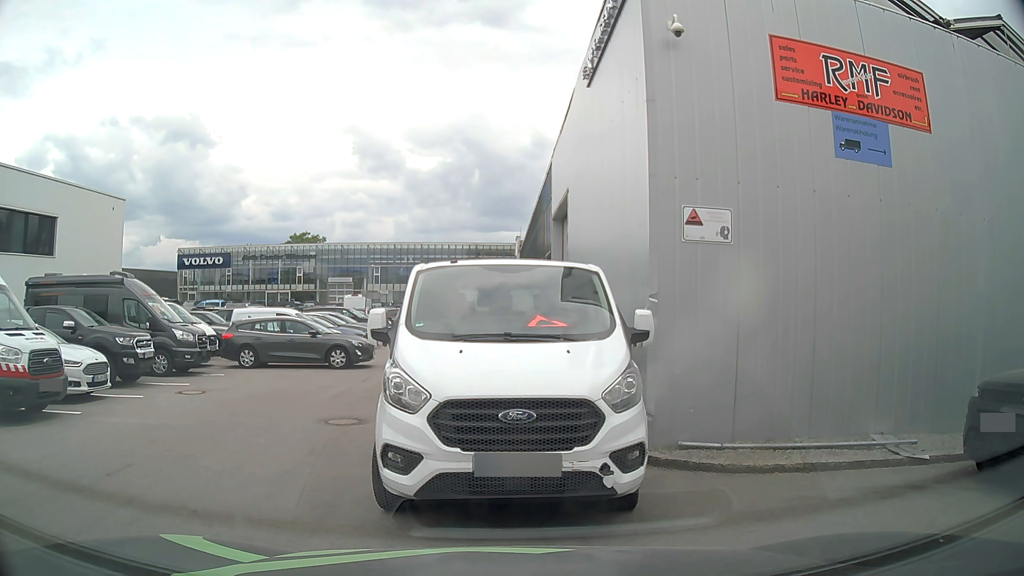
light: Day
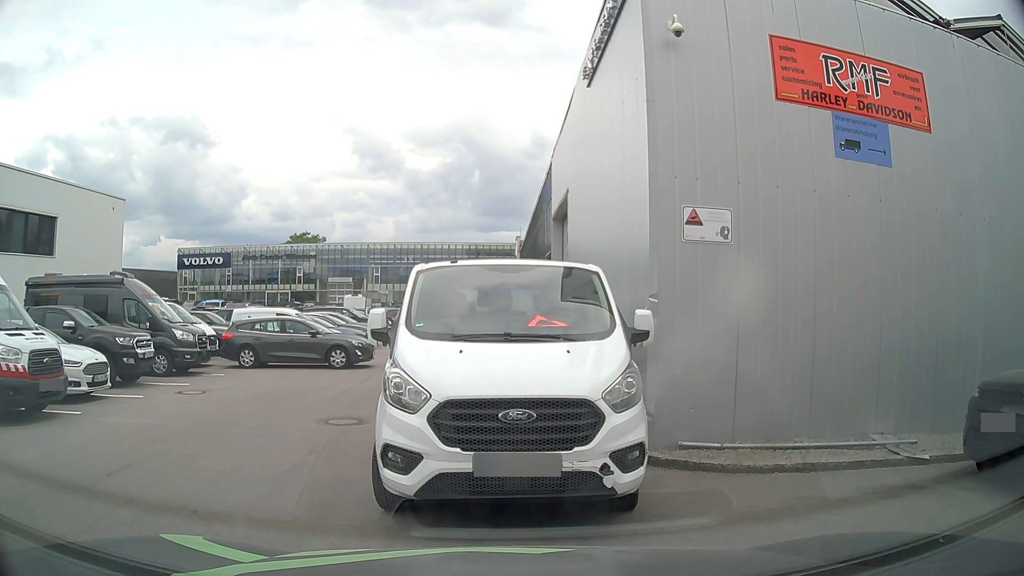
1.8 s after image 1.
(0.0, 0.0) m; 0°
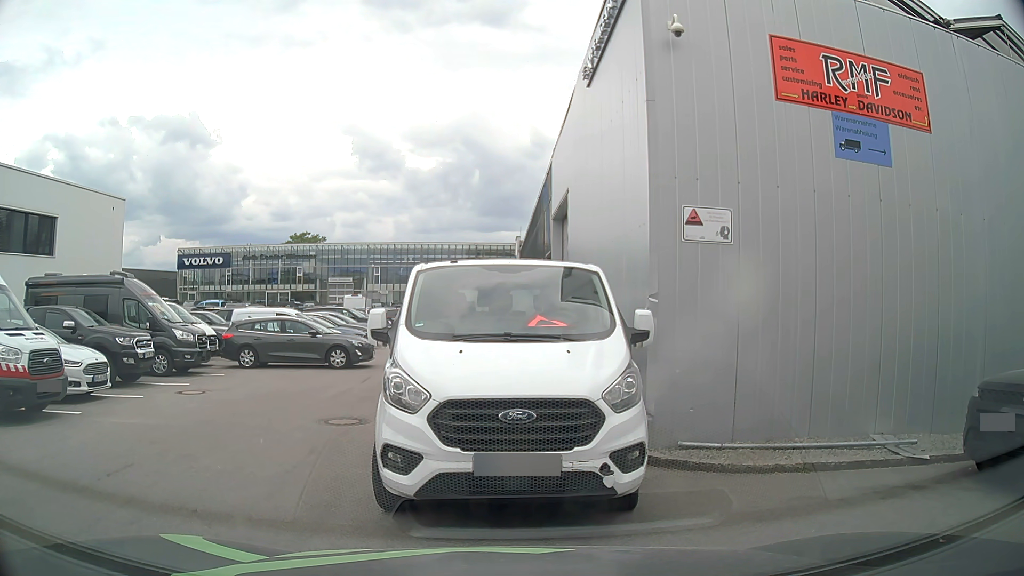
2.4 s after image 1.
(0.0, 0.0) m; 0°
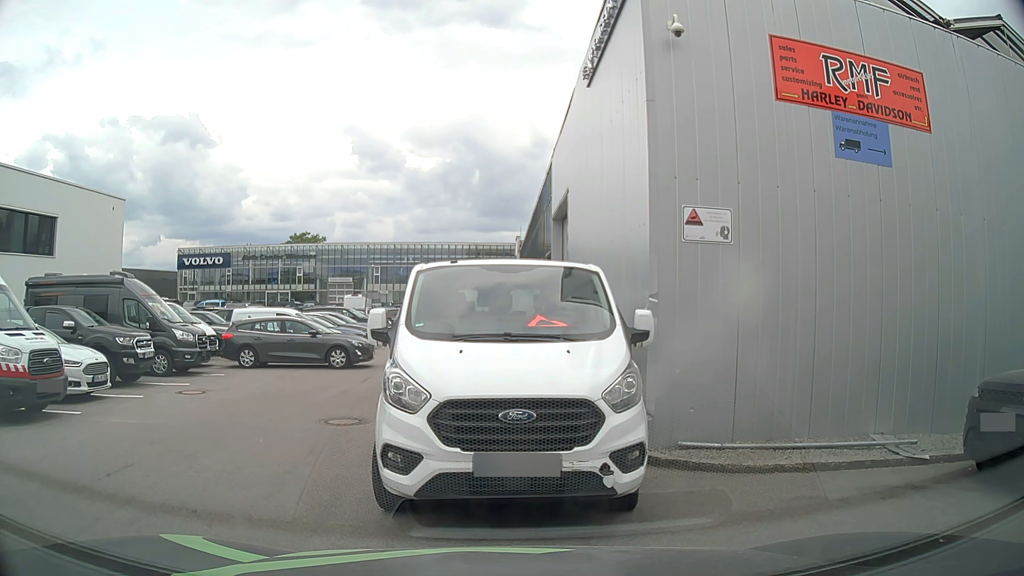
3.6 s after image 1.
(0.0, 0.0) m; 0°
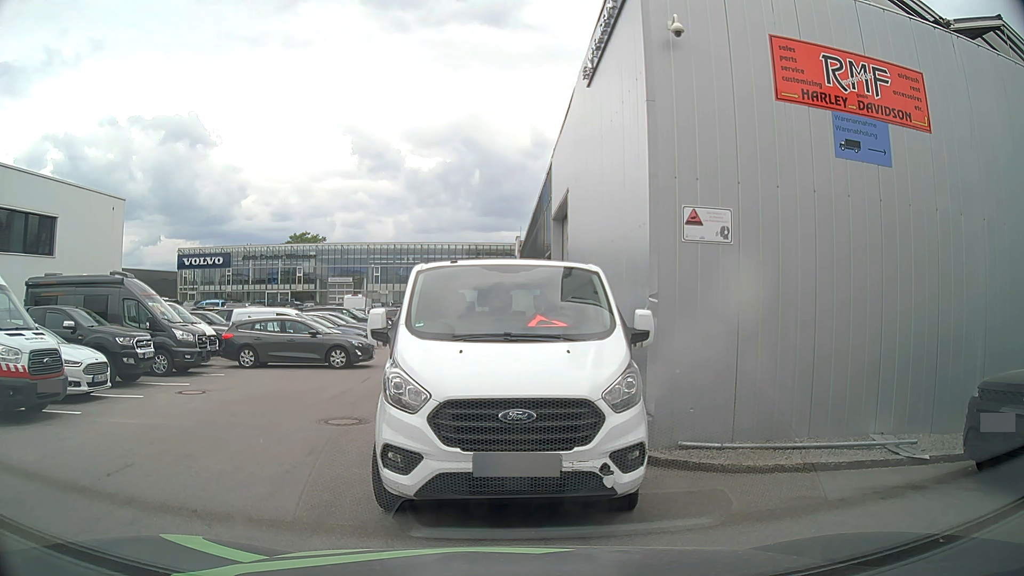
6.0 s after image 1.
(0.0, 0.0) m; 0°
